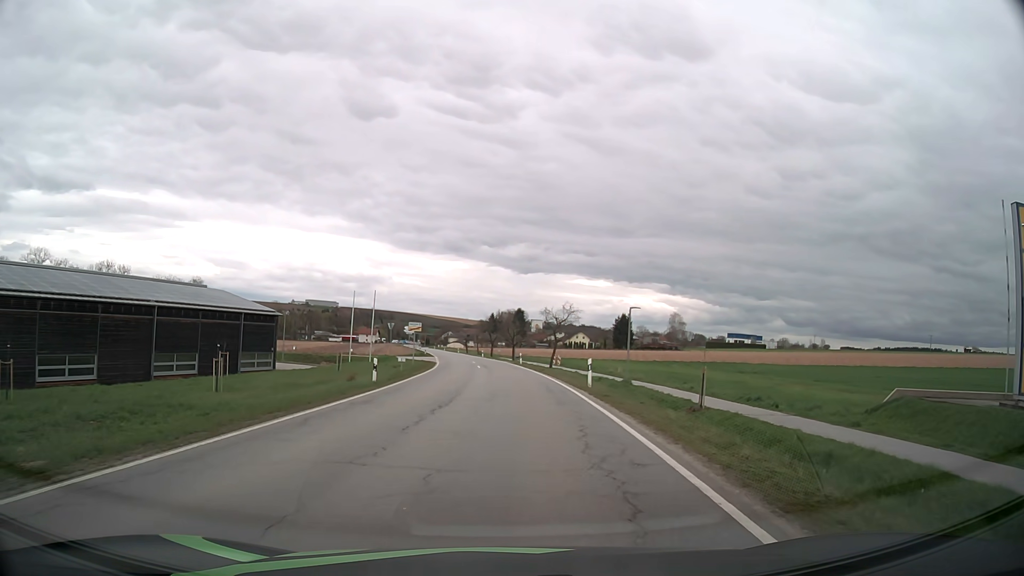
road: secondary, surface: asphalt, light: Day
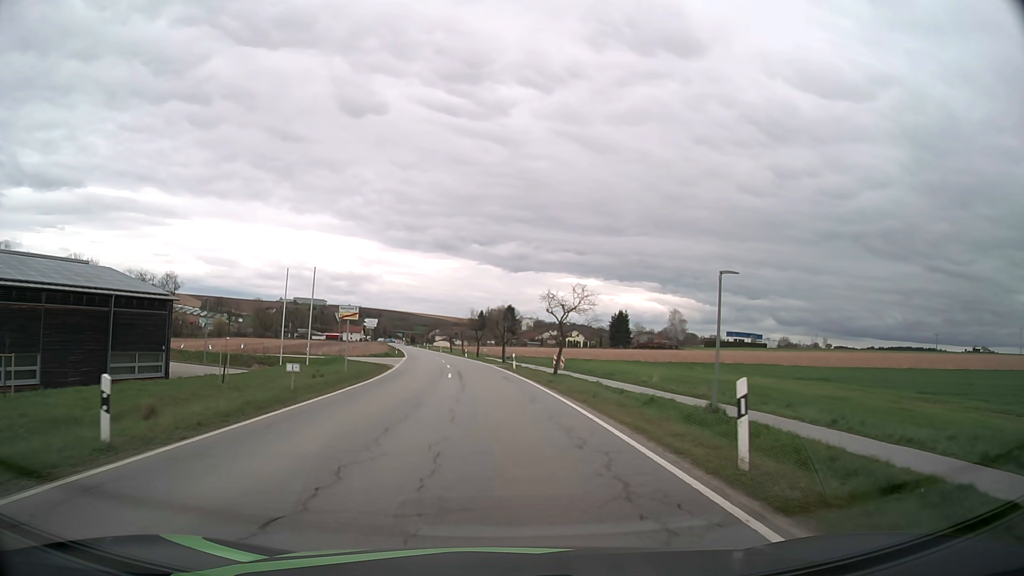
(+0.1, +17.4) m; +1°
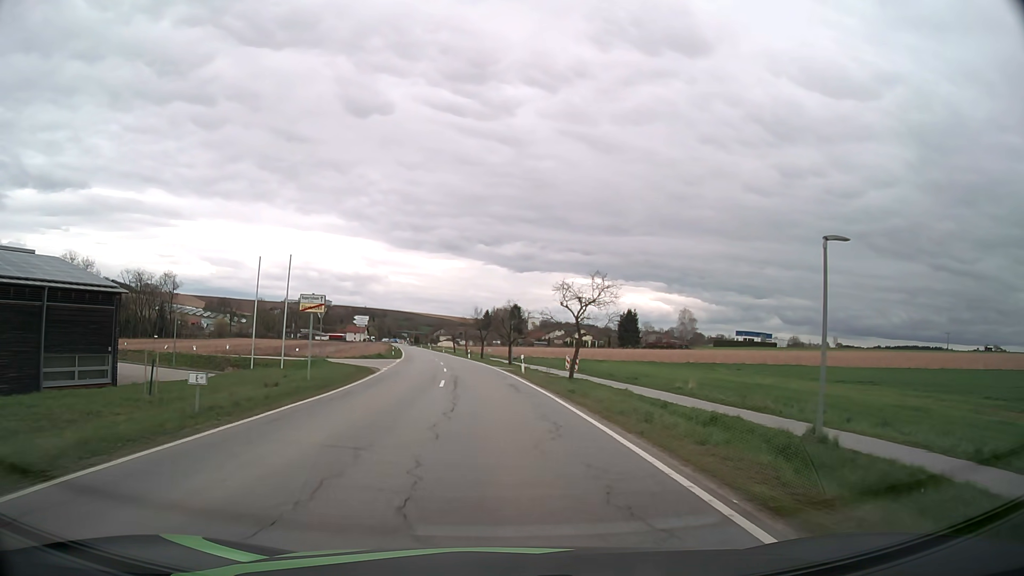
(0.0, +6.7) m; -2°
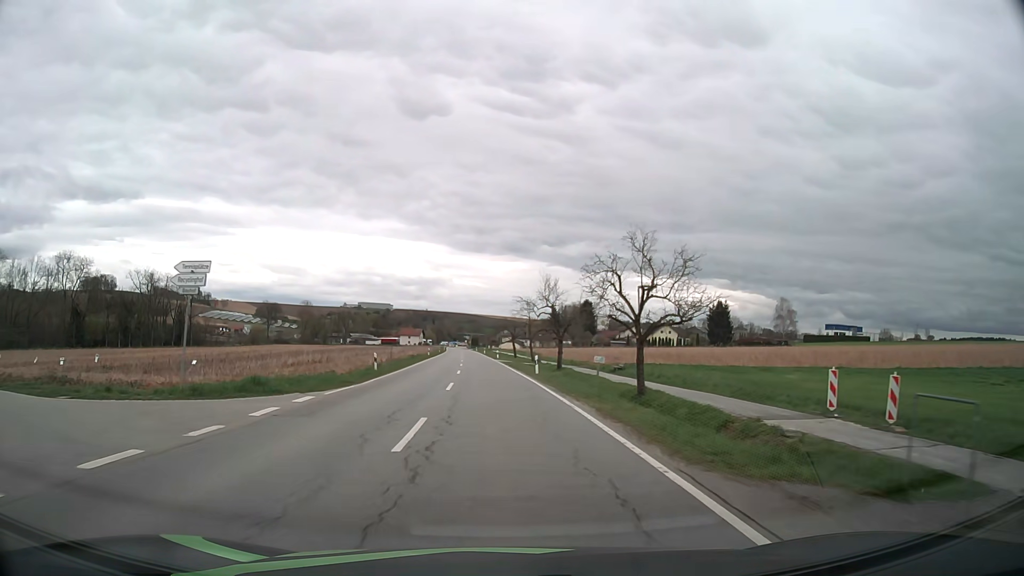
(-1.1, +38.9) m; -4°
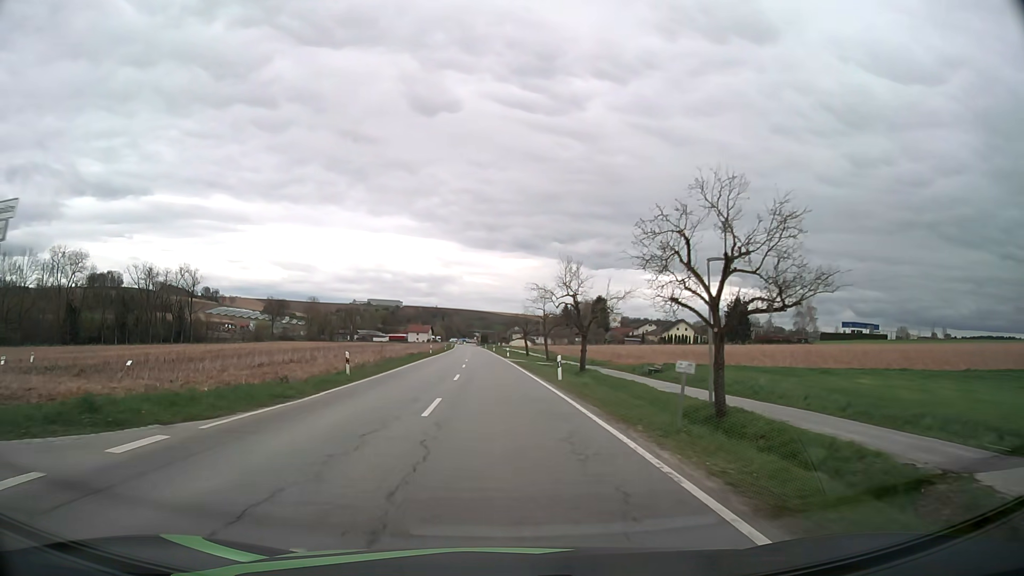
(-0.1, +8.3) m; -1°
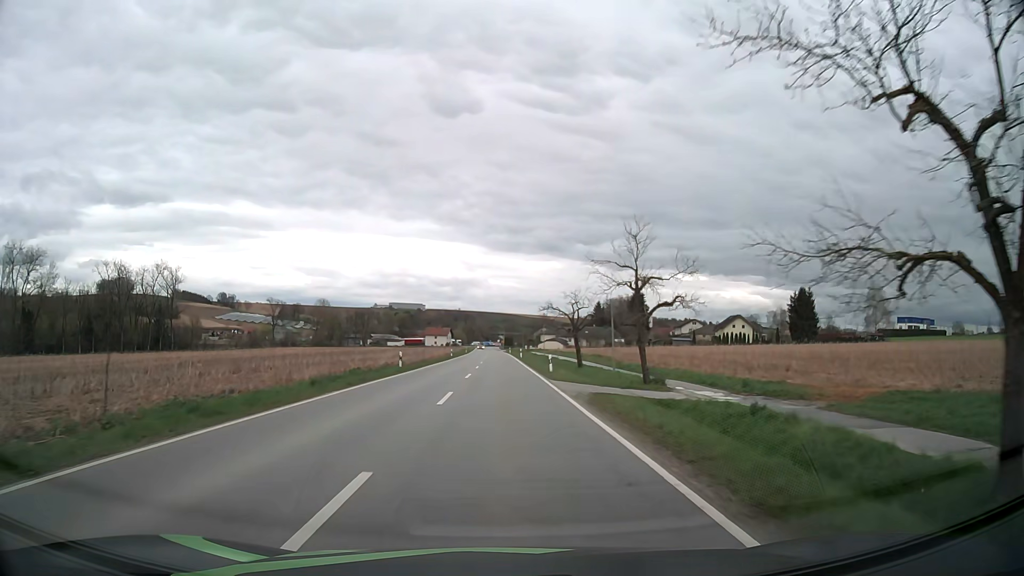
(-0.6, +34.0) m; -2°
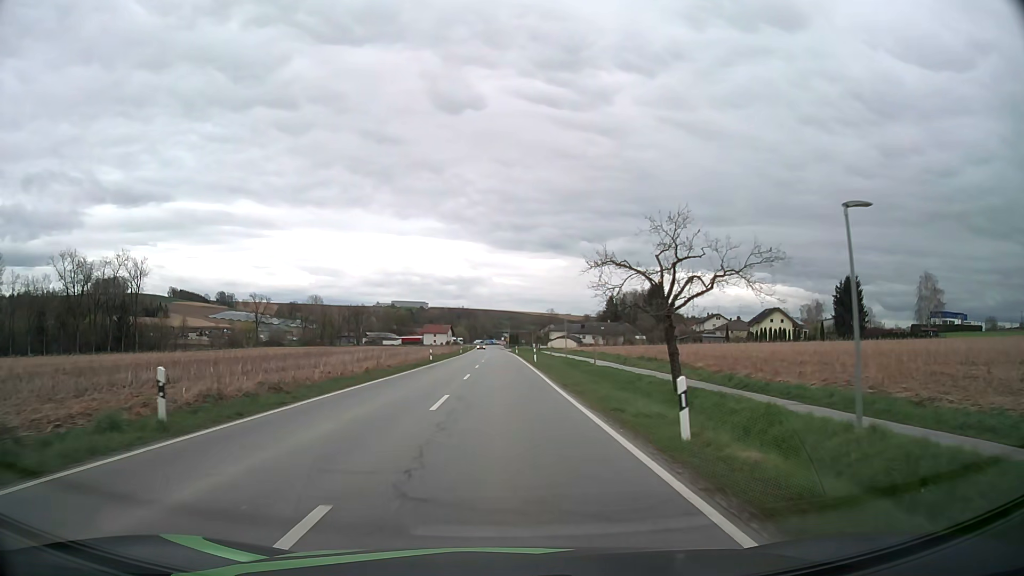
(-0.2, +26.1) m; -1°
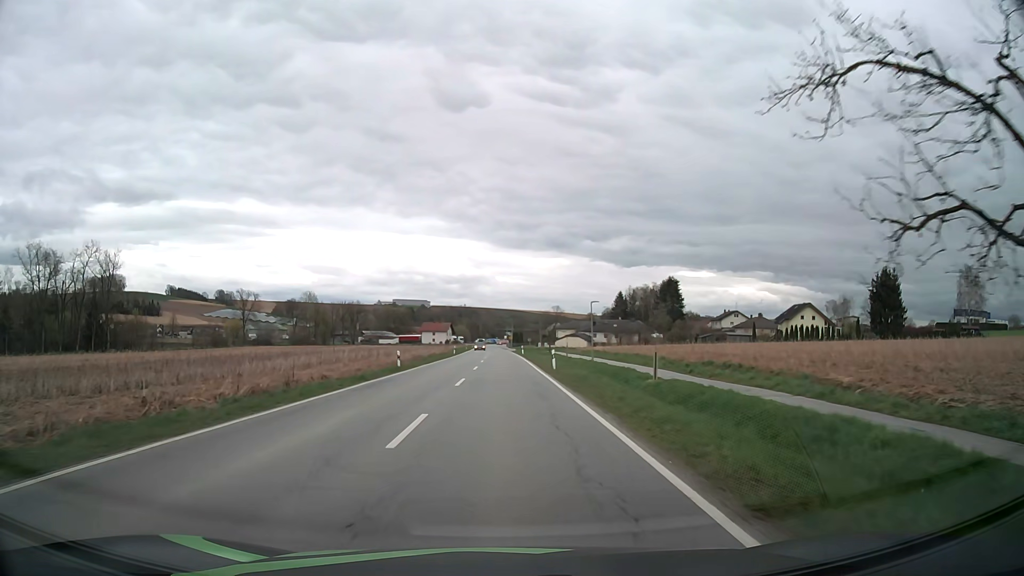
(0.0, +17.2) m; 0°
(0, +10) (0, +20) (0, +30) (0, +40) (0, +50) (0, +60) (0, +70) (0, +80) (0, +90) (-1, +100) m
